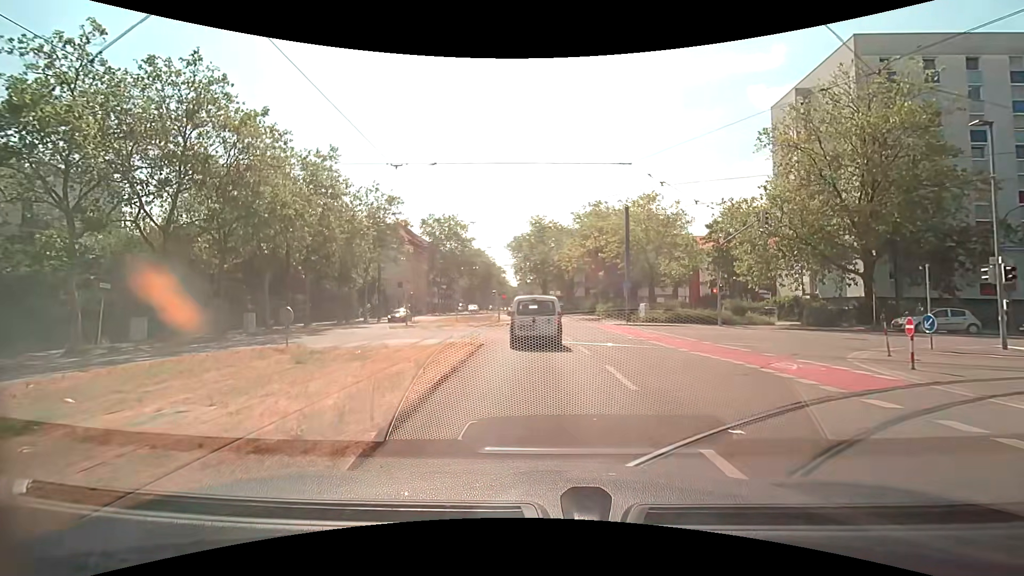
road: secondary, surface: asphalt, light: Day
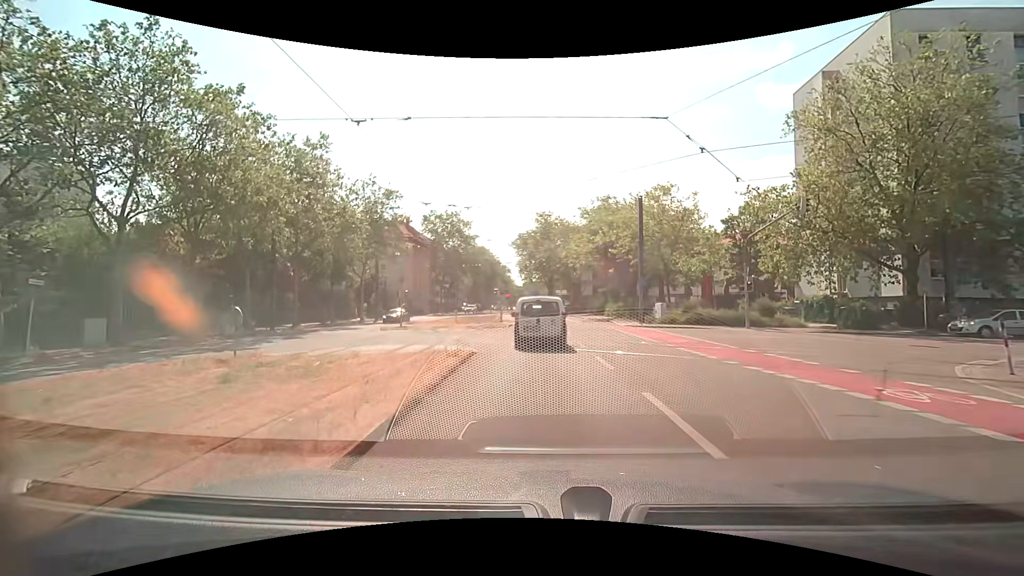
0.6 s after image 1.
(0.0, +3.5) m; 0°
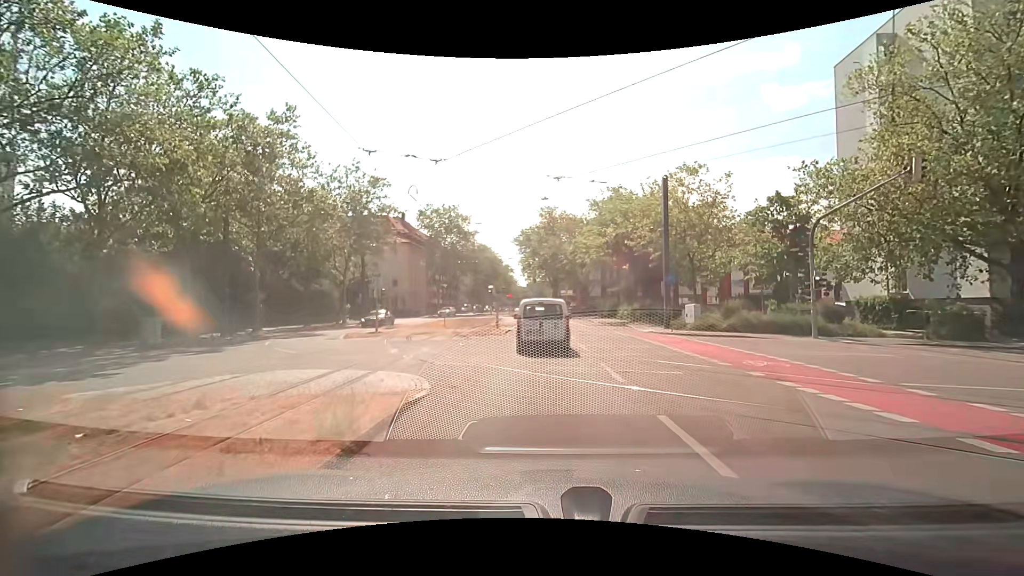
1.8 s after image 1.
(-0.1, +6.8) m; -1°
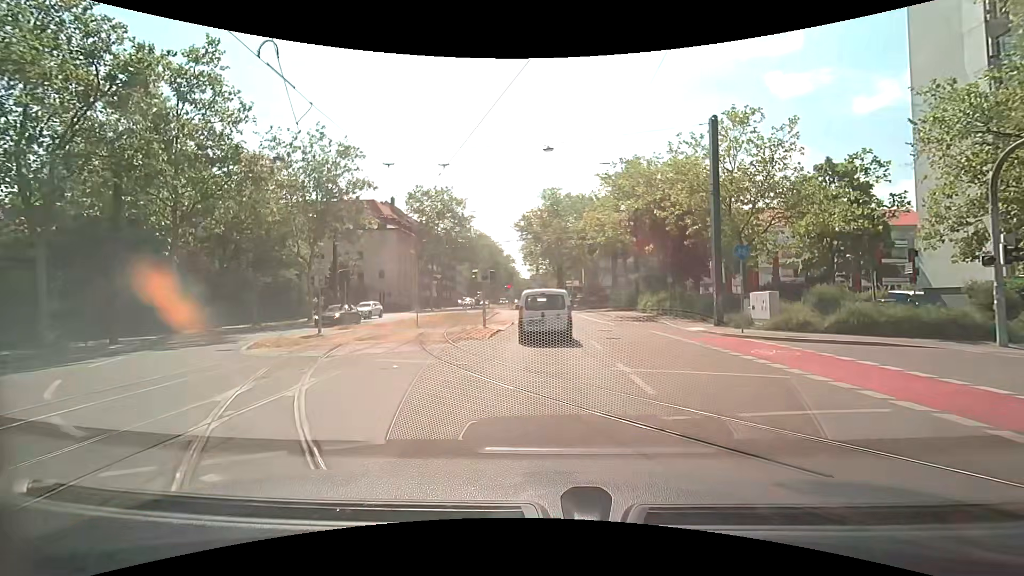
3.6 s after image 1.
(0.0, +9.0) m; -1°
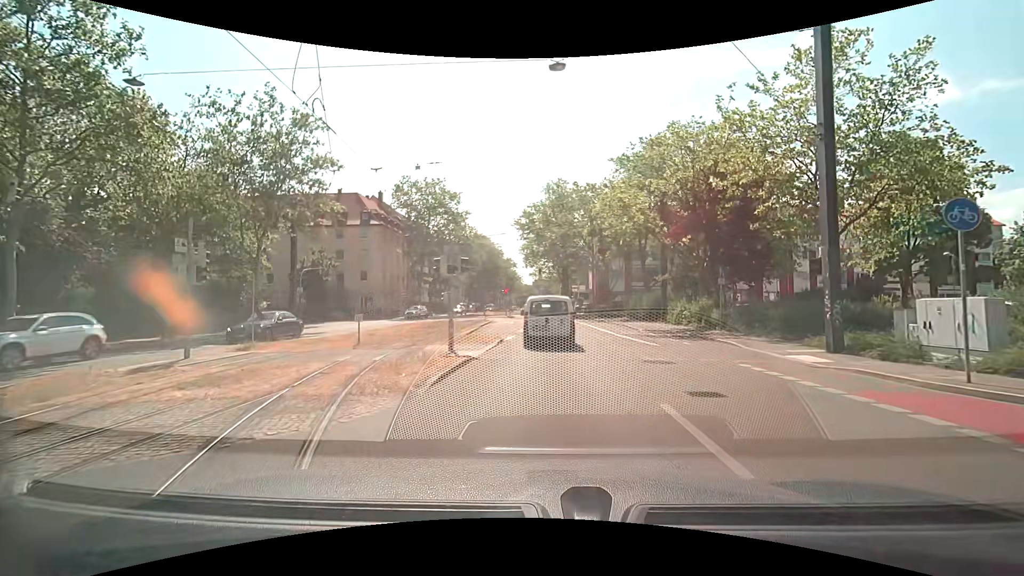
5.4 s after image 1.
(+0.1, +9.4) m; +1°
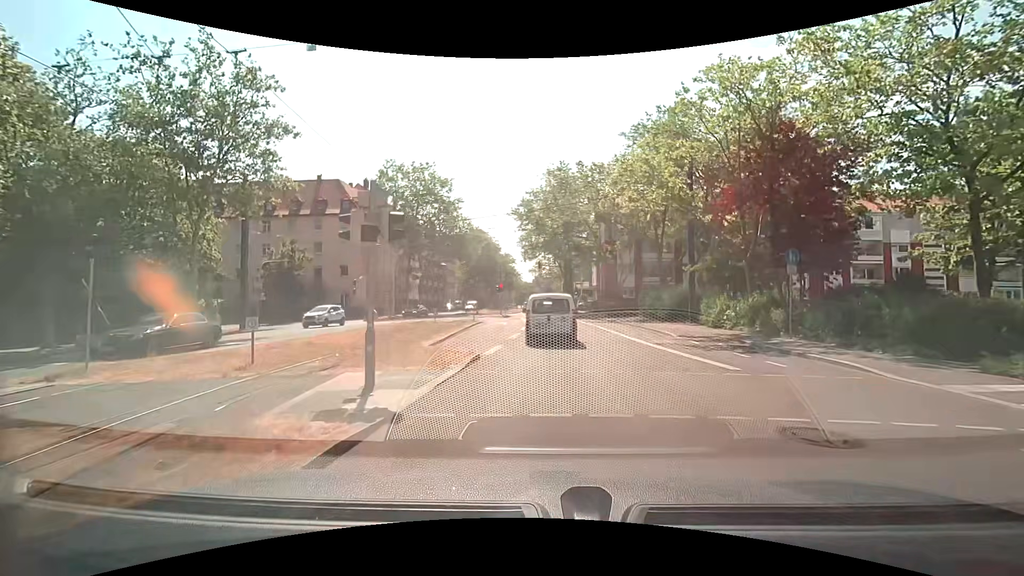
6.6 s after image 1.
(-0.1, +7.1) m; -1°
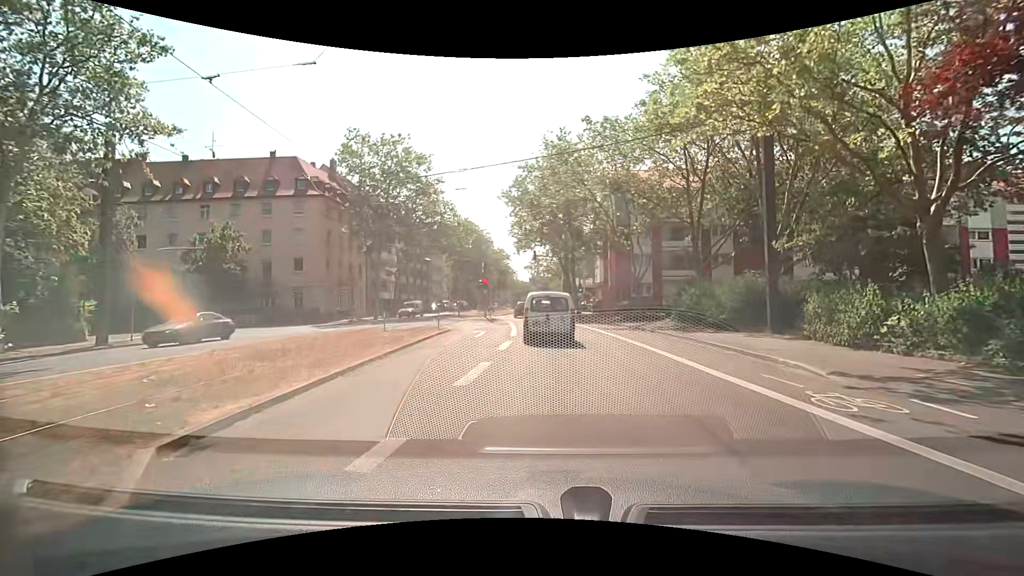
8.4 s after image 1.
(+0.1, +11.1) m; 0°
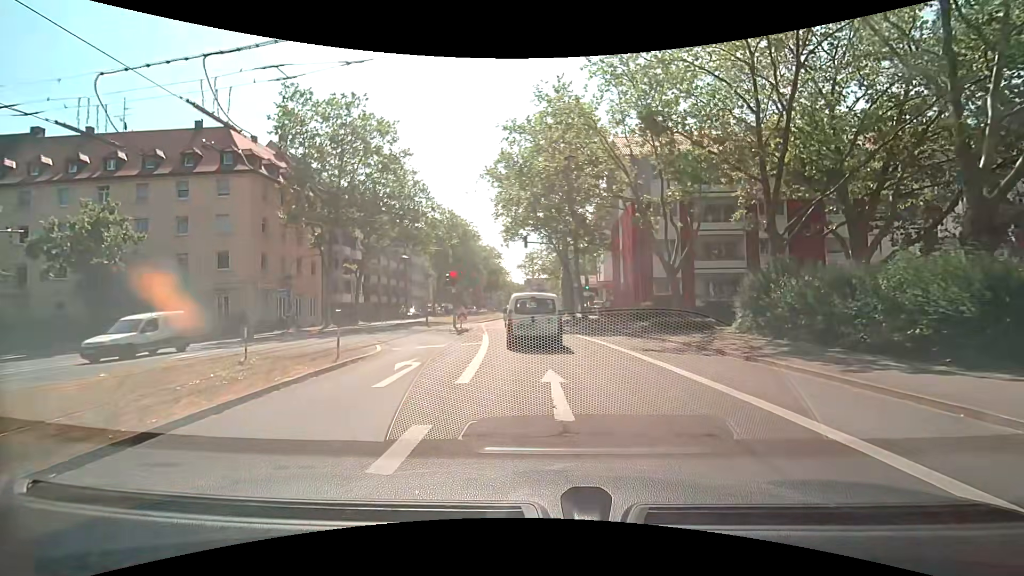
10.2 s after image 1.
(+0.1, +11.6) m; +1°
(0, +10) (-1, +20) (-1, +30) (-2, +40) (-3, +50) (-3, +60) (-3, +70) (-3, +80) (-3, +90) (-2, +100) m
